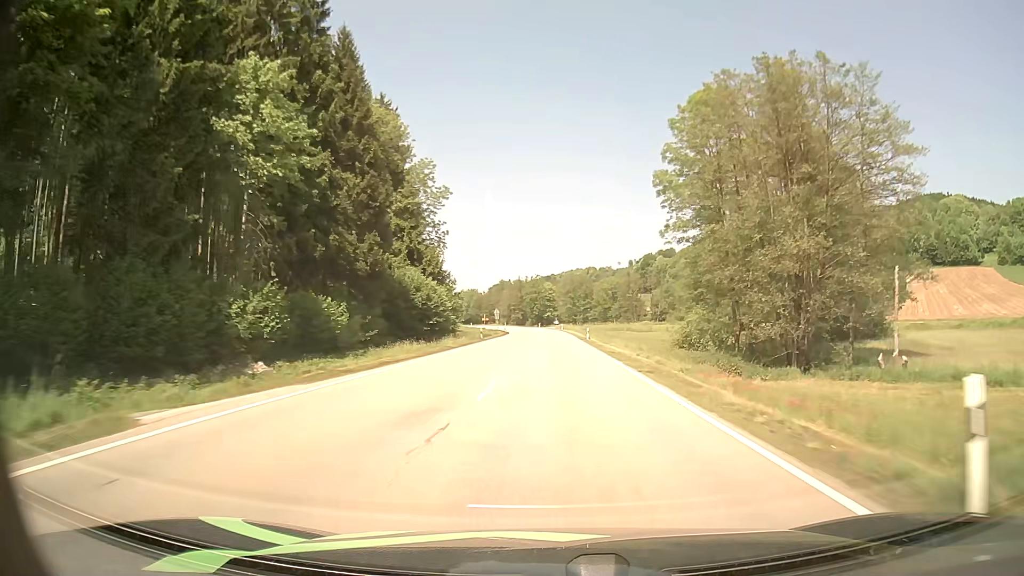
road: secondary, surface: asphalt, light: Day
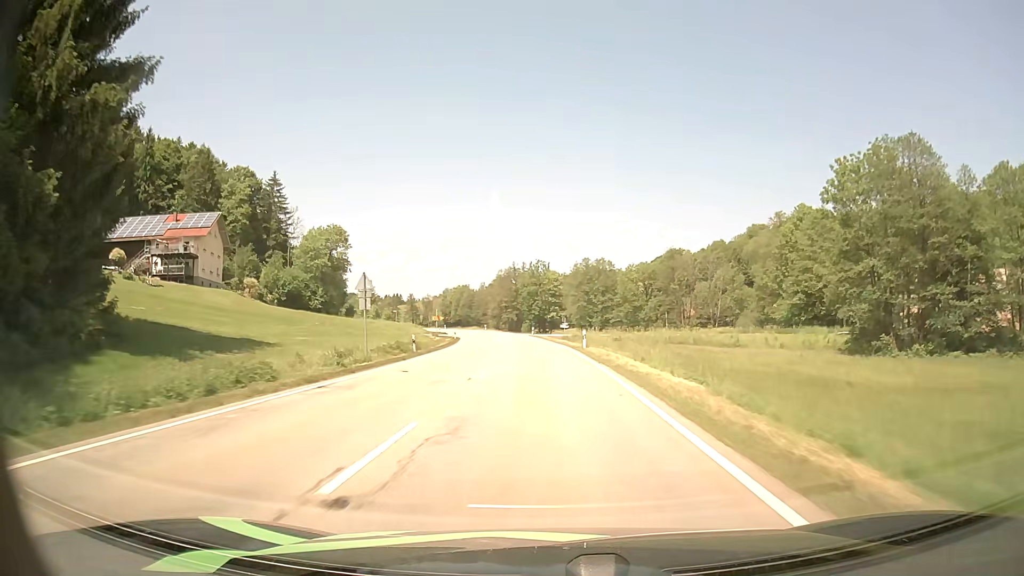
(+0.6, +70.5) m; -1°
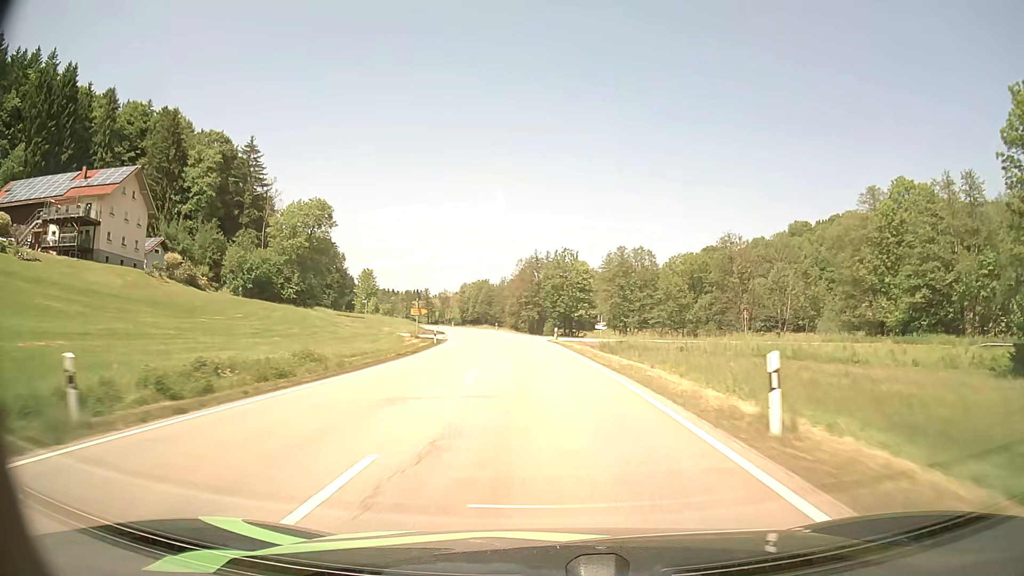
(-0.4, +27.9) m; -2°
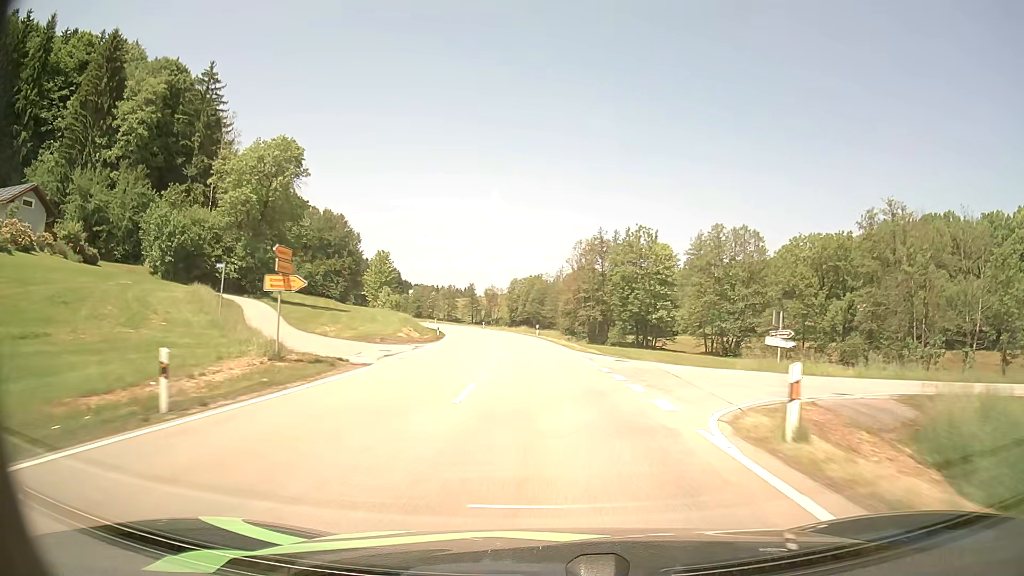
(-1.7, +41.5) m; -5°
(0, +10) (0, +20) (-1, +30) (-2, +40) (-3, +50) (-4, +60) (-5, +70) (-7, +80) (-9, +89) (-11, +99) m
